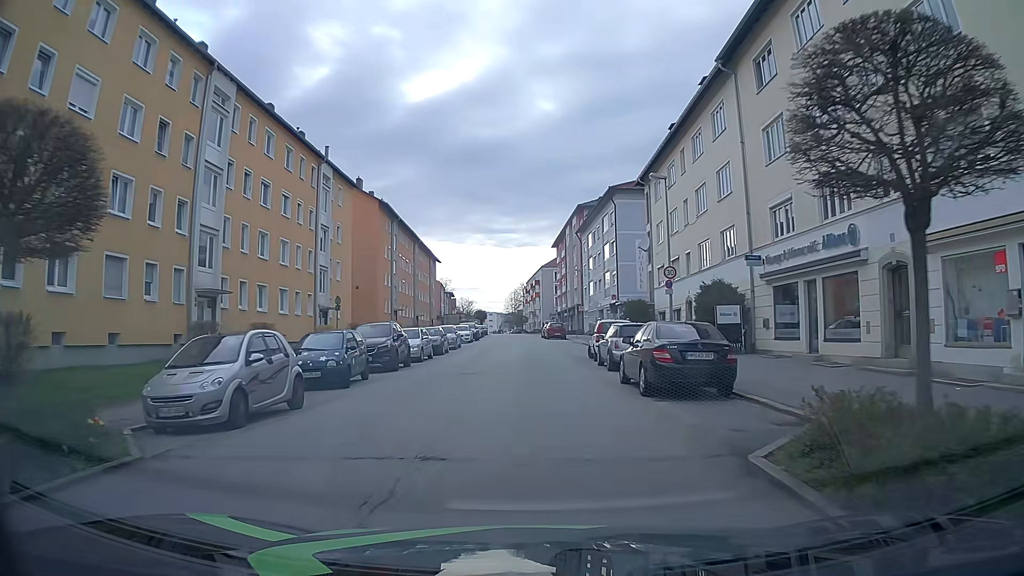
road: tertiary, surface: asphalt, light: Day
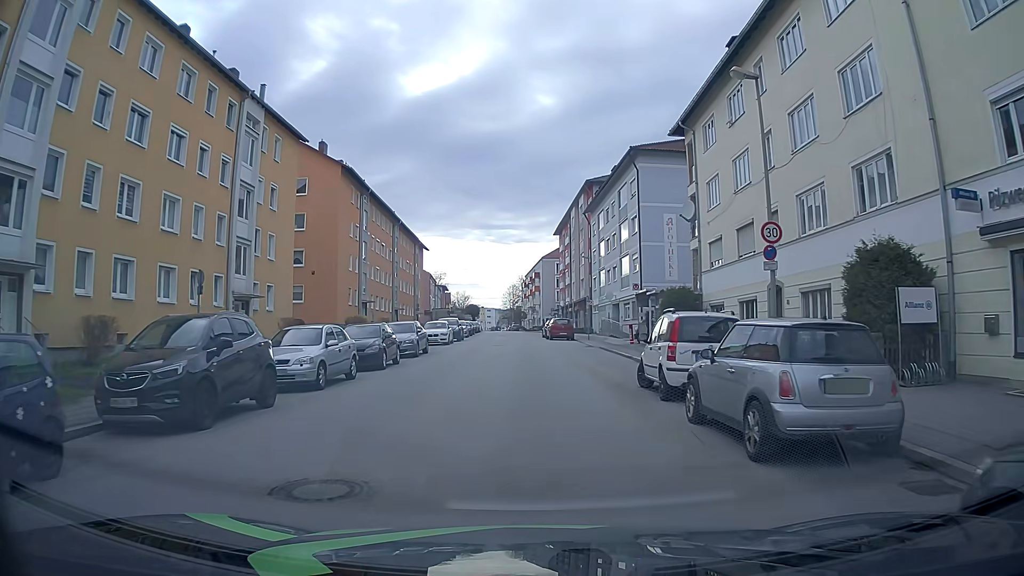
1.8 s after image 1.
(0.0, +13.2) m; +1°
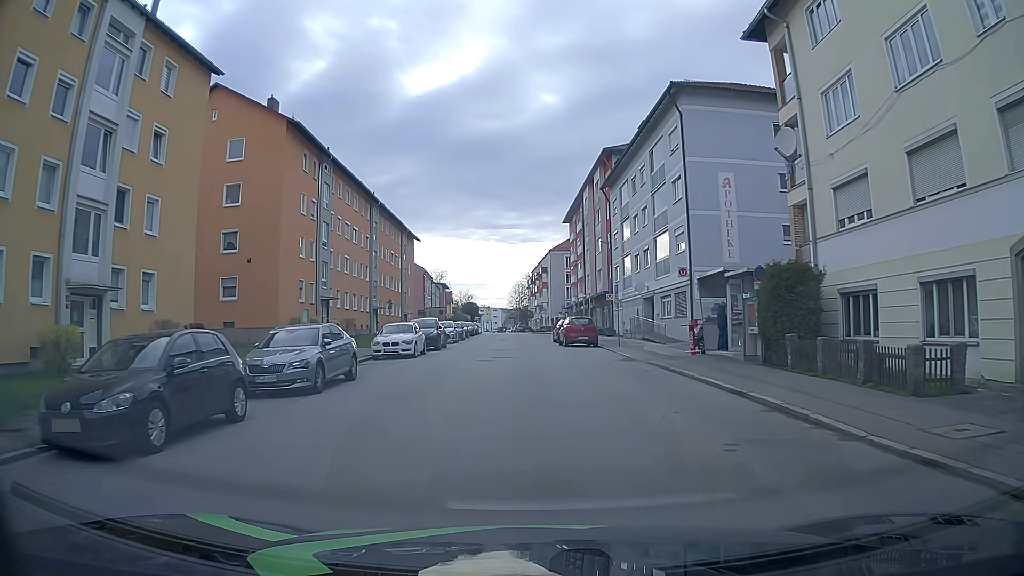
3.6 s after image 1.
(-0.2, +13.3) m; -1°
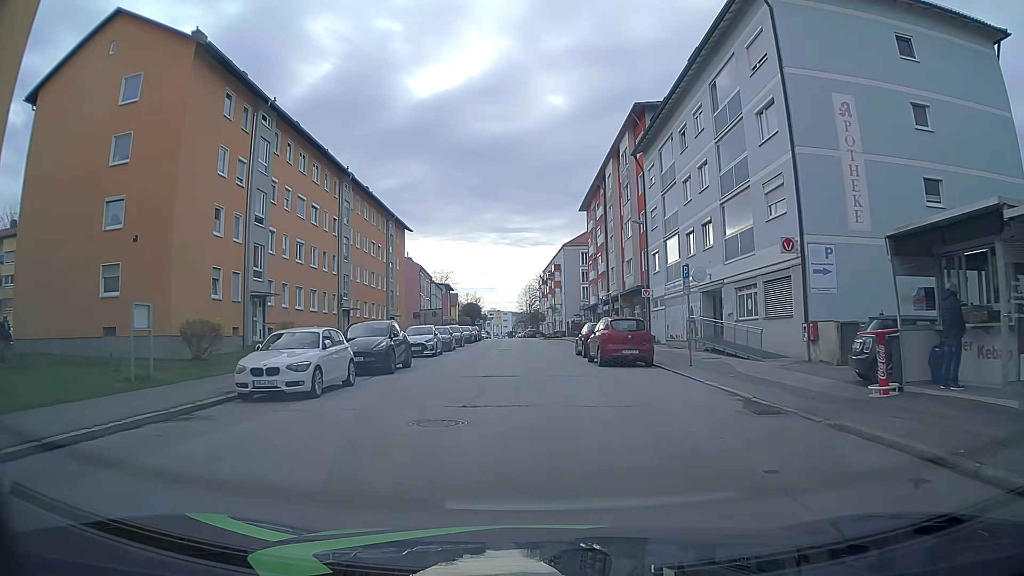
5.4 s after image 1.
(-0.1, +13.4) m; -2°
(0, +10) (0, +20) (0, +30) (0, +40) (0, +50) (0, +60) (0, +70) (-1, +80) (-1, +90) (-2, +100) m
